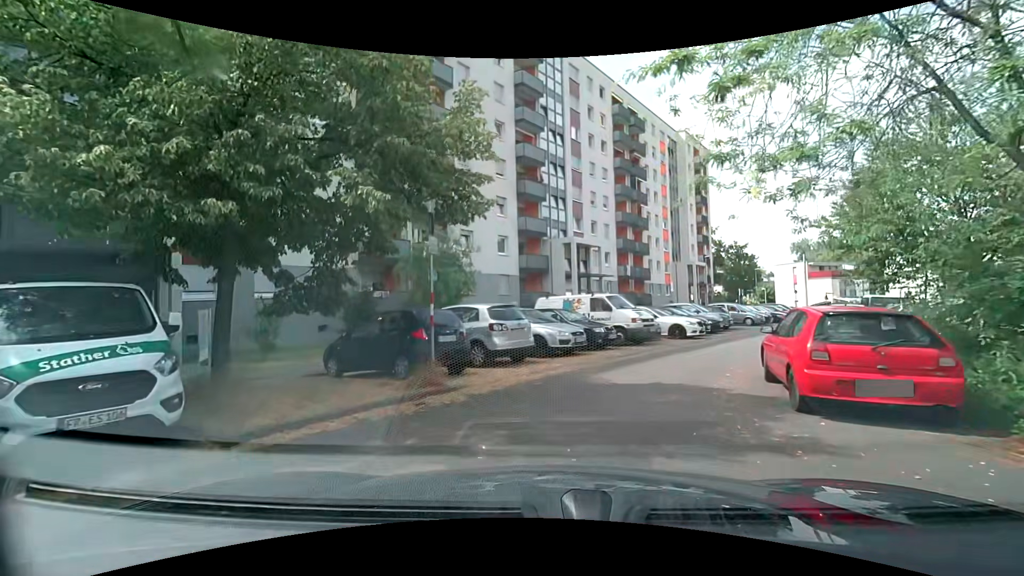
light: Day
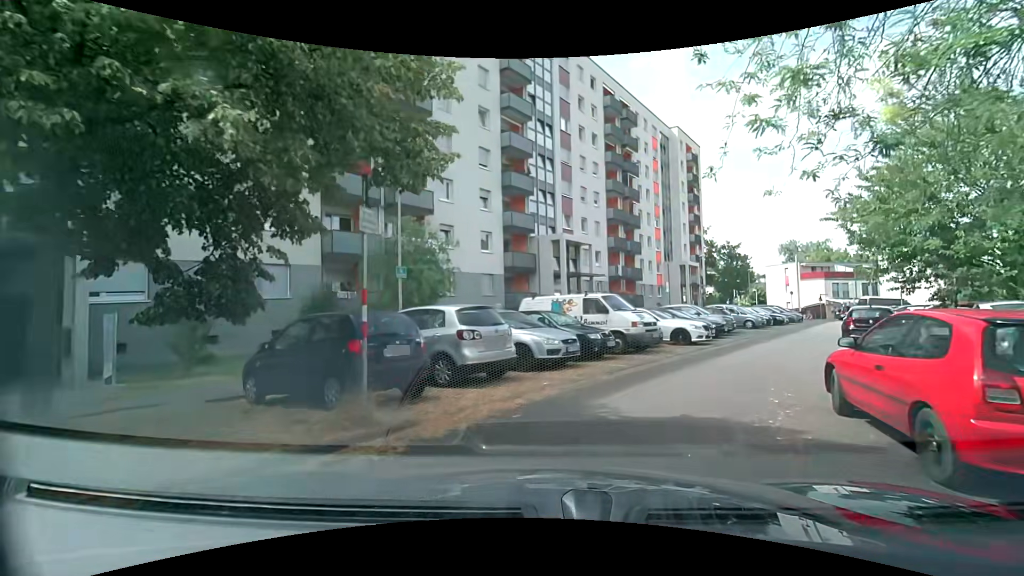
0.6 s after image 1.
(0.0, +2.7) m; +1°
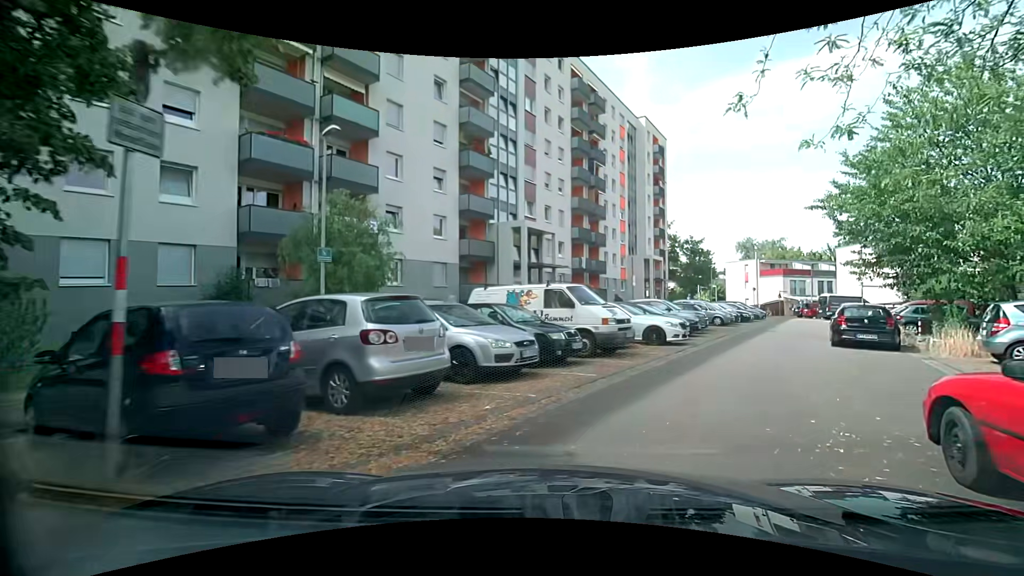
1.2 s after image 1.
(+0.1, +2.9) m; +7°
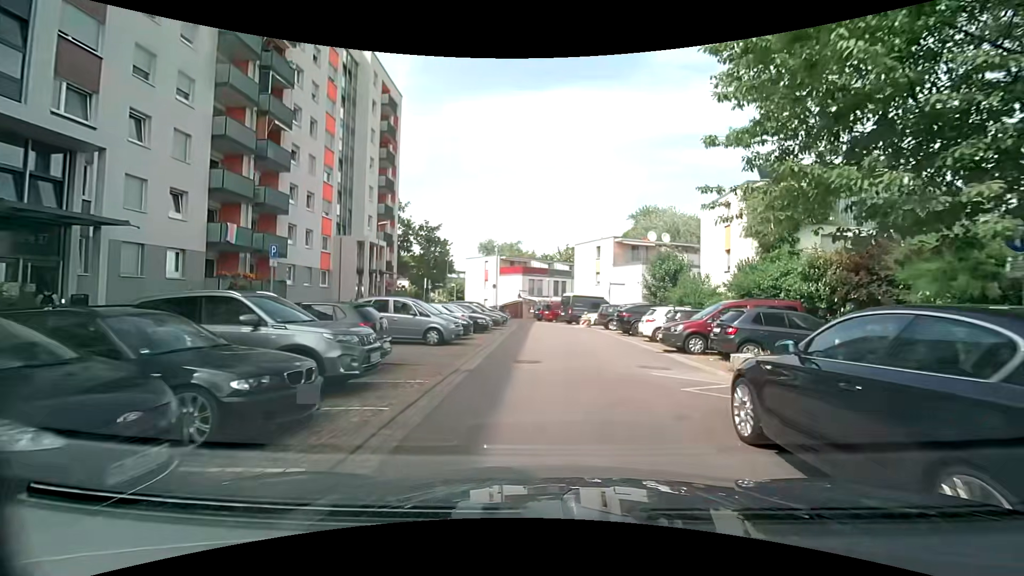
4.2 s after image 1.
(+3.9, +16.2) m; +24°
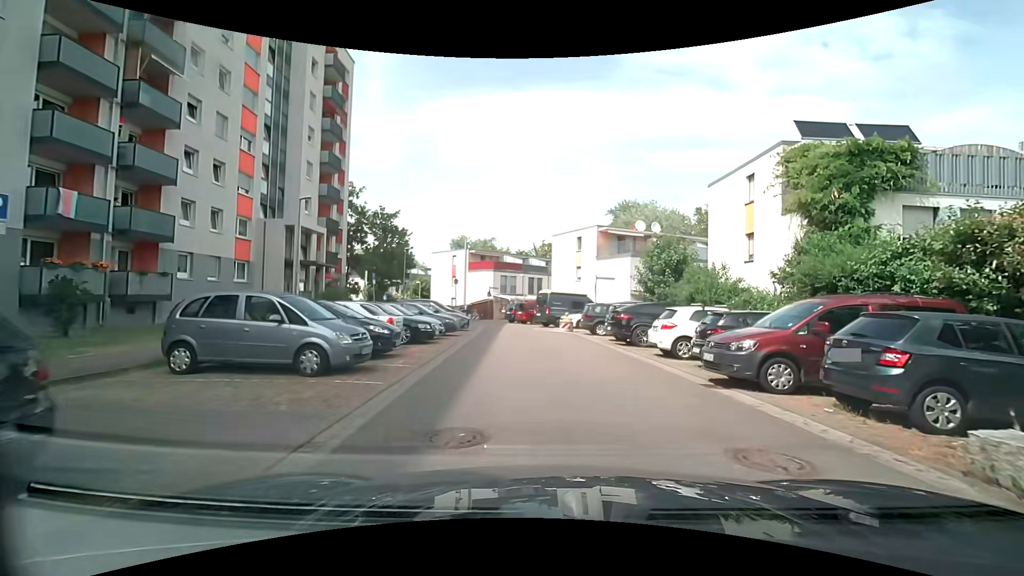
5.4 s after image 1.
(+0.1, +7.0) m; +3°
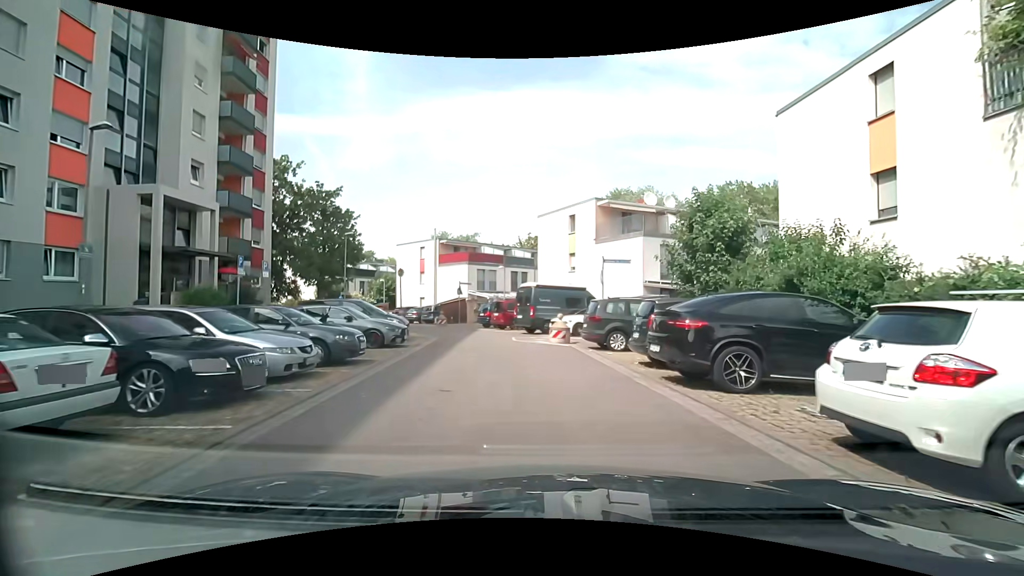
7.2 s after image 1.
(0.0, +10.2) m; 0°
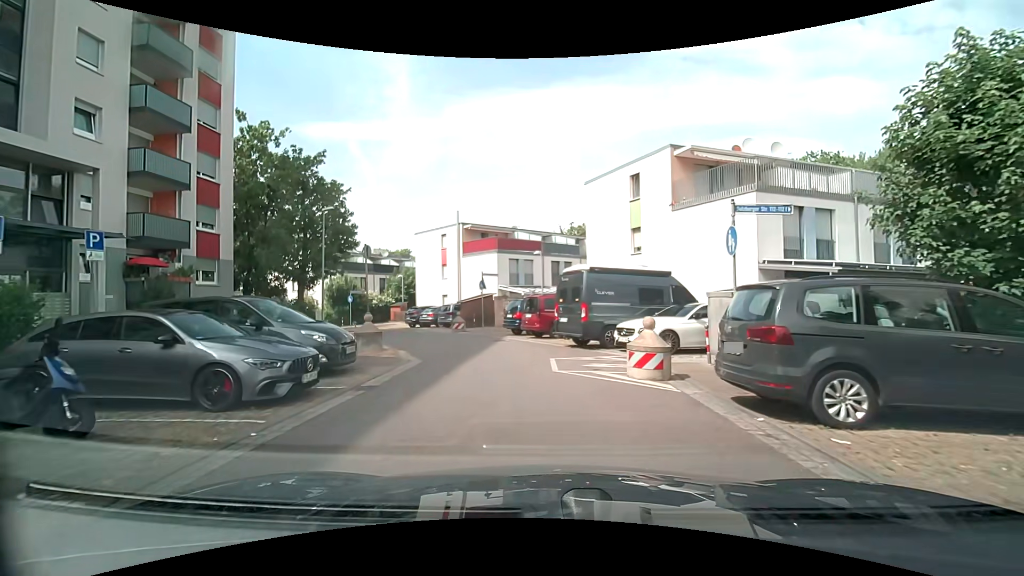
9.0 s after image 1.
(+0.2, +9.8) m; -3°
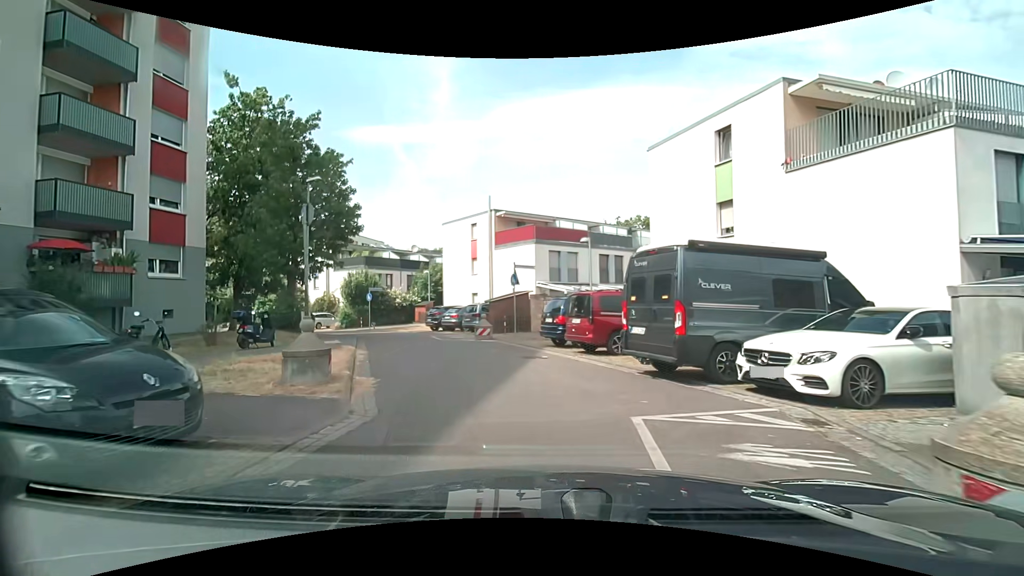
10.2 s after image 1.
(+0.1, +6.3) m; -2°
